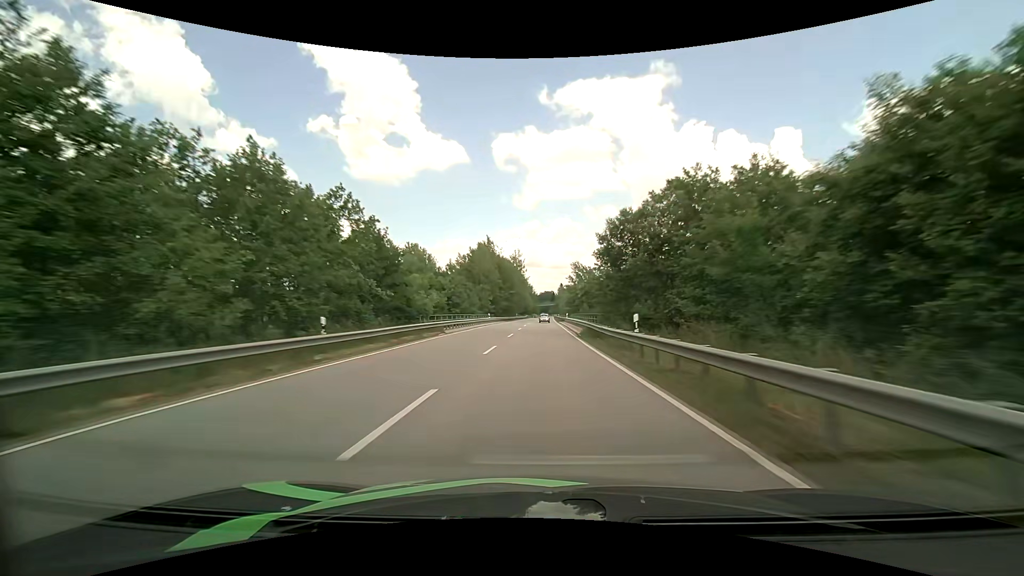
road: primary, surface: asphalt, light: Day
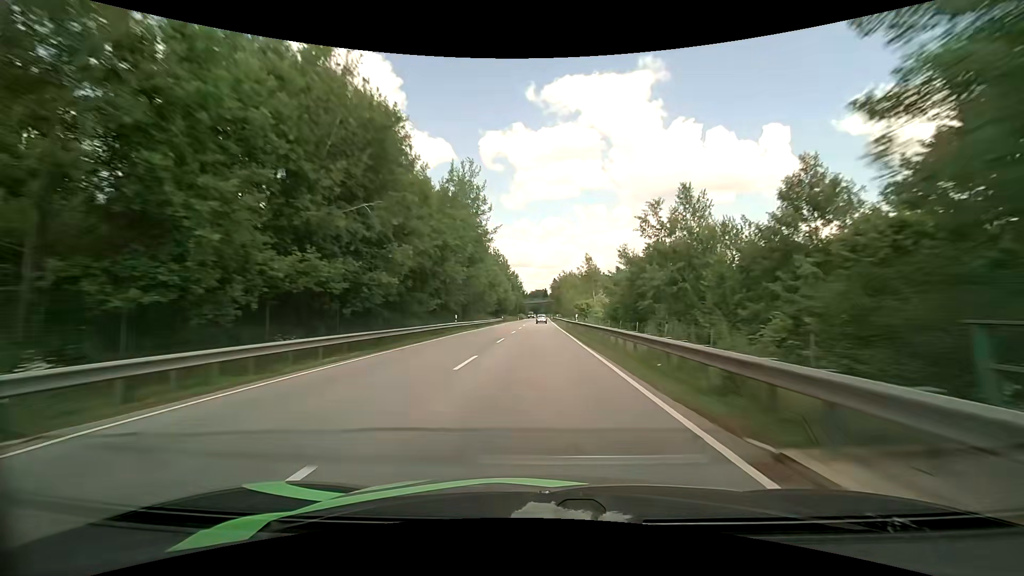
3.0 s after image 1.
(+1.3, +75.7) m; +2°
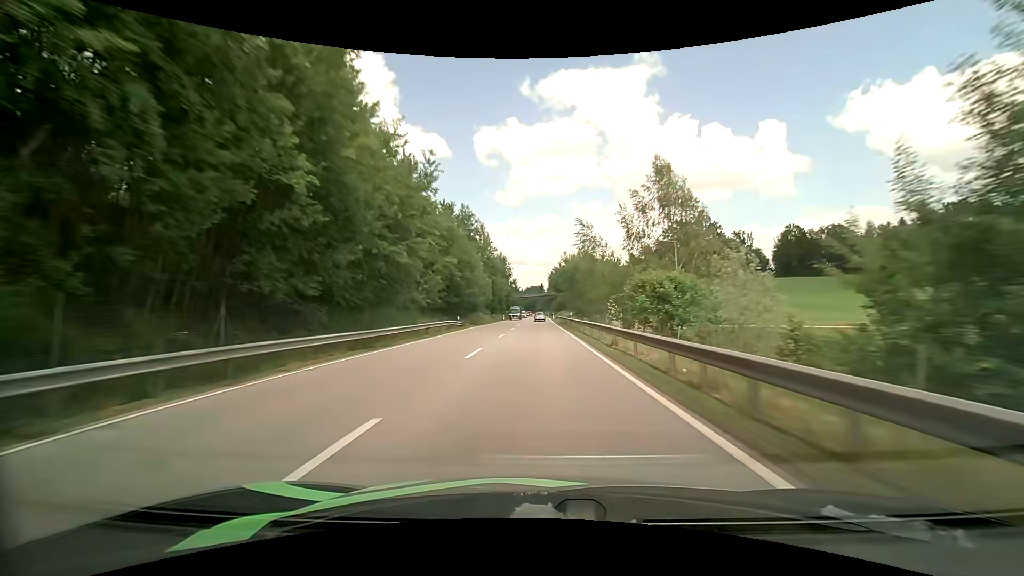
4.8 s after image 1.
(-0.1, +45.7) m; 0°
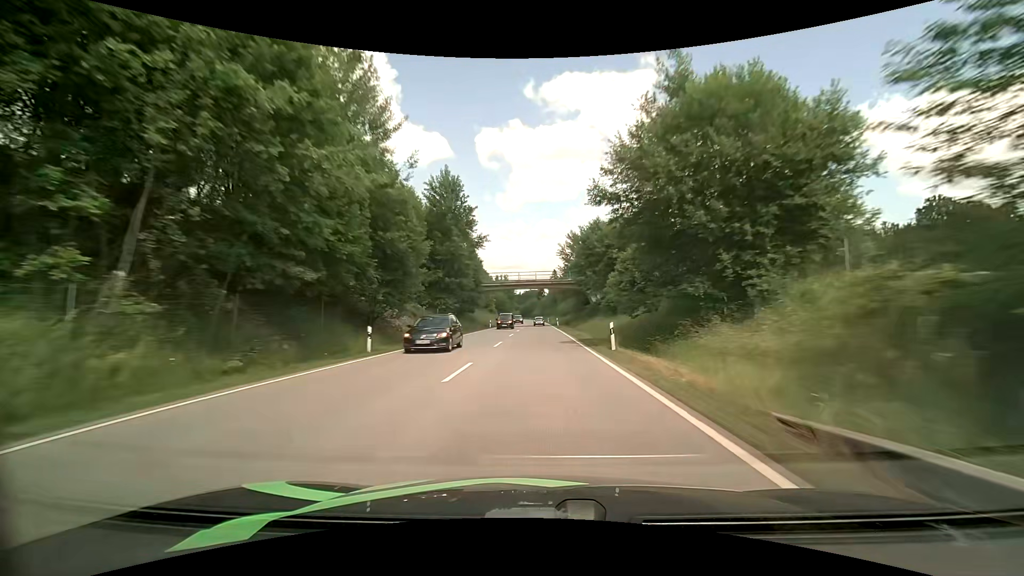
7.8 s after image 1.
(-0.1, +75.1) m; 0°
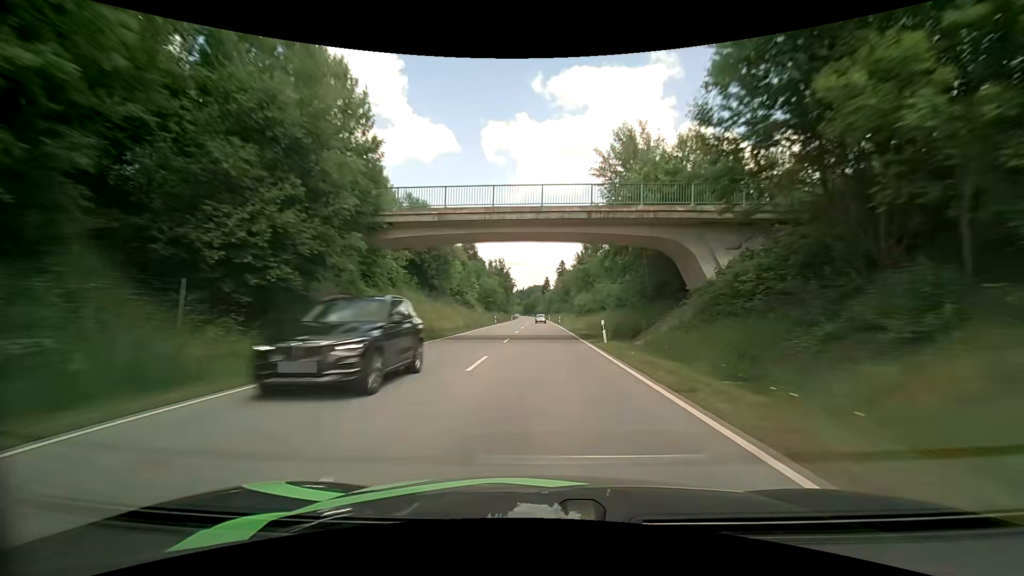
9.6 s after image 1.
(0.0, +45.9) m; 0°
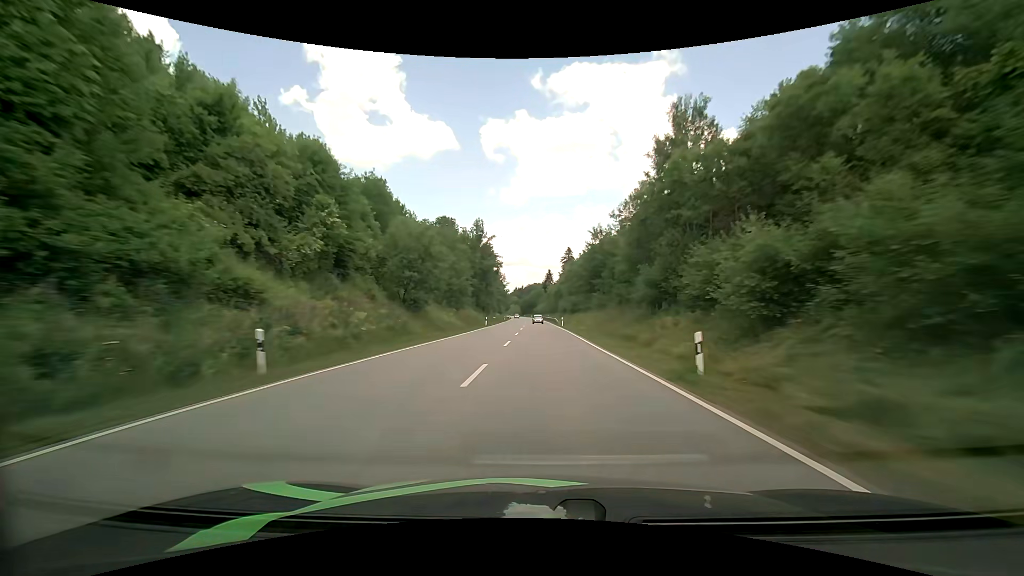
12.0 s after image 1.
(-0.4, +62.1) m; 0°
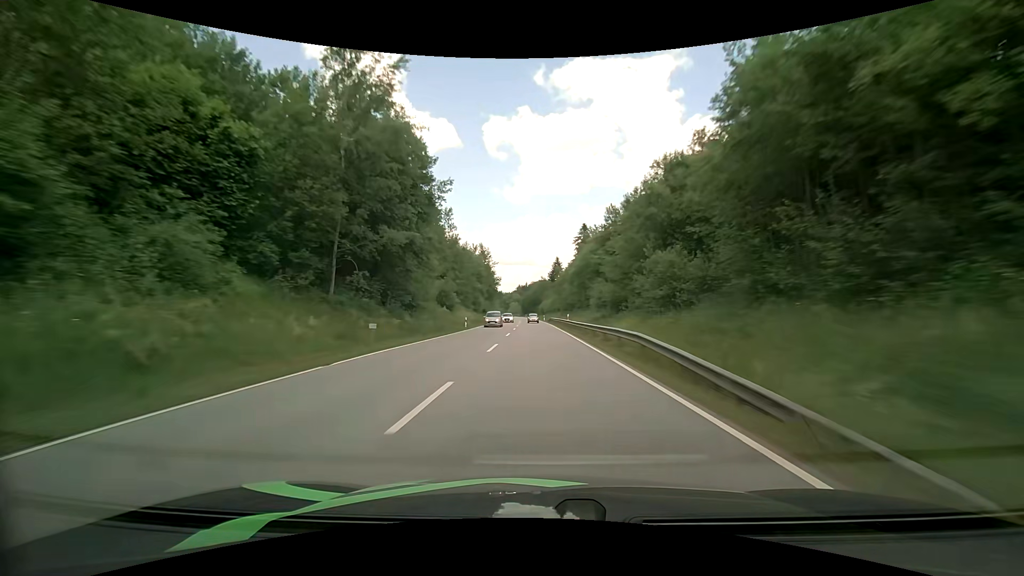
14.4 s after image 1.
(0.0, +63.2) m; 0°
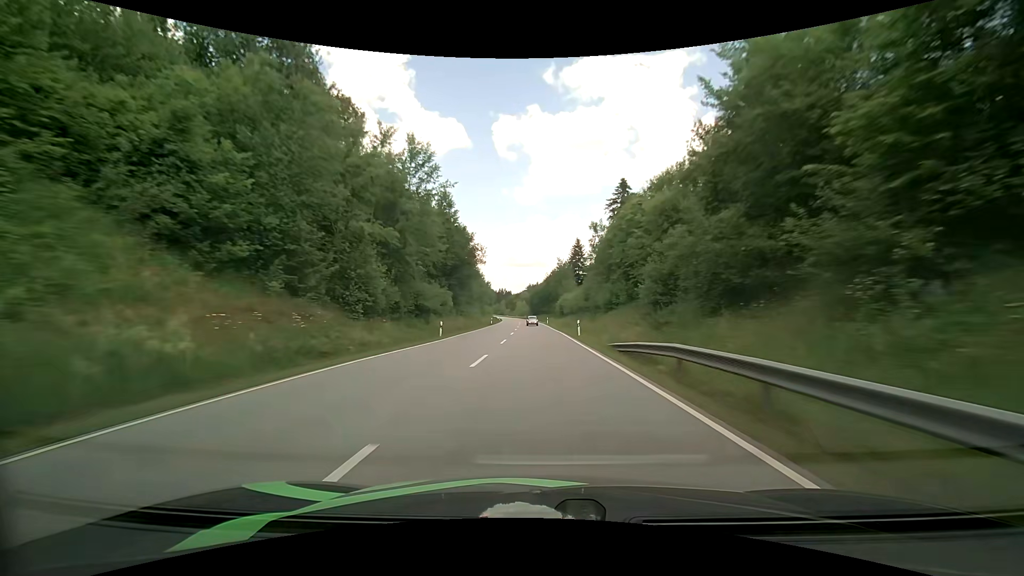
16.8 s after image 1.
(-0.9, +63.9) m; -1°
(0, +10) (0, +20) (0, +30) (0, +40) (-1, +50) (-1, +60) (-1, +70) (-1, +80) (-2, +90) (-2, +100) m
